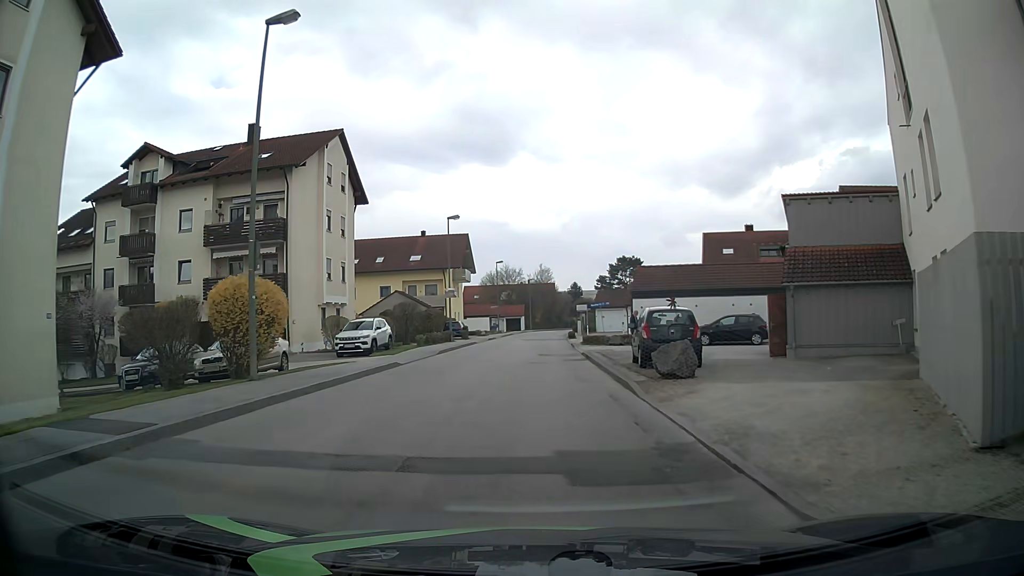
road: unclassified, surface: asphalt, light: Day
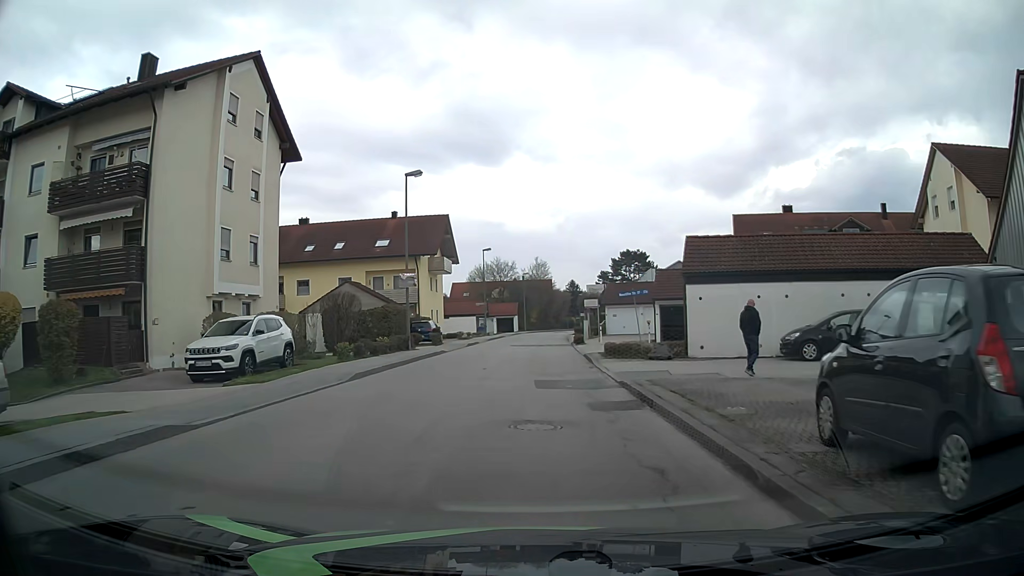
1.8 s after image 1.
(0.0, +13.3) m; 0°
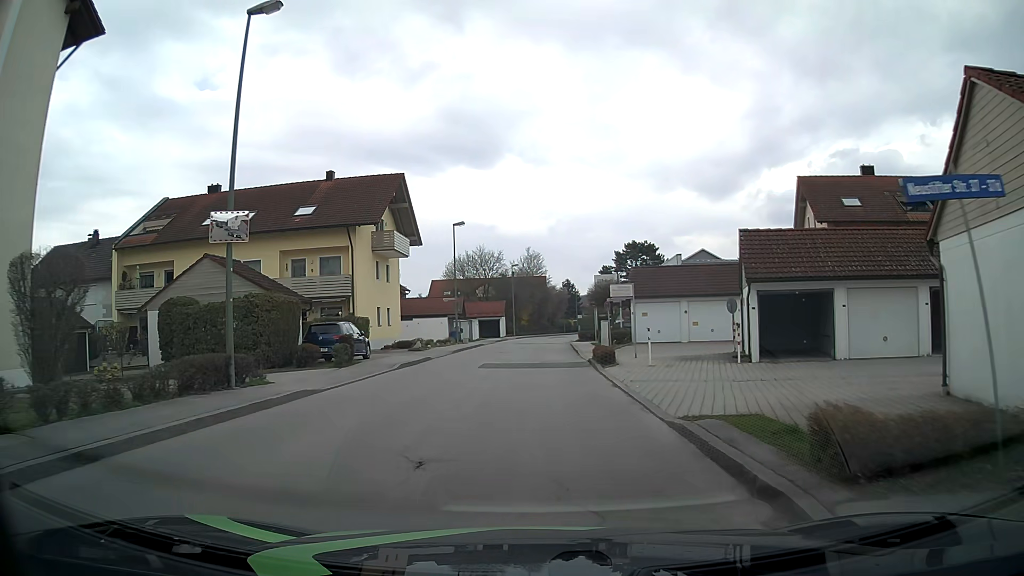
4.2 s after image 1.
(+0.2, +17.9) m; +1°
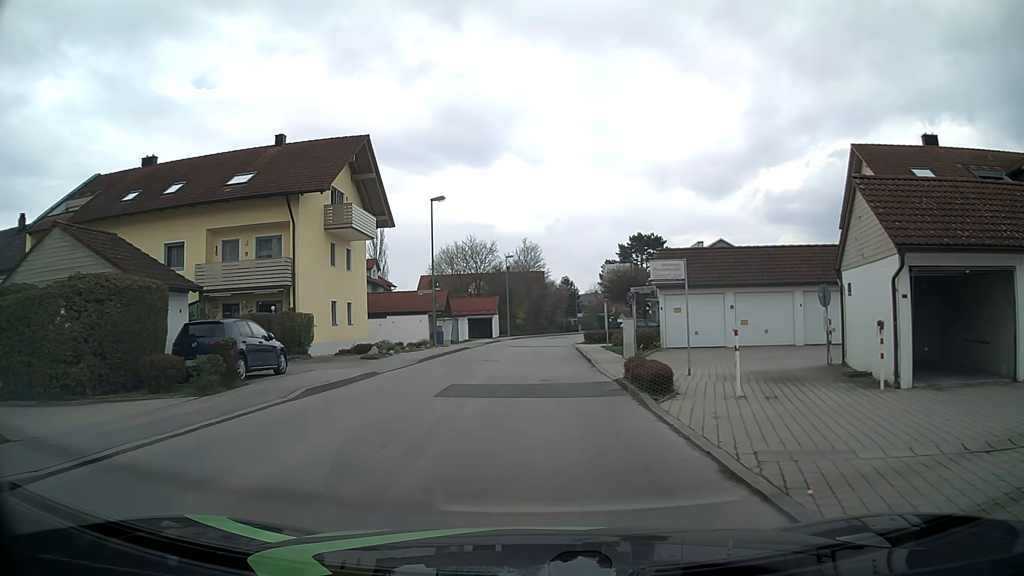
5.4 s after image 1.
(+0.1, +8.9) m; 0°
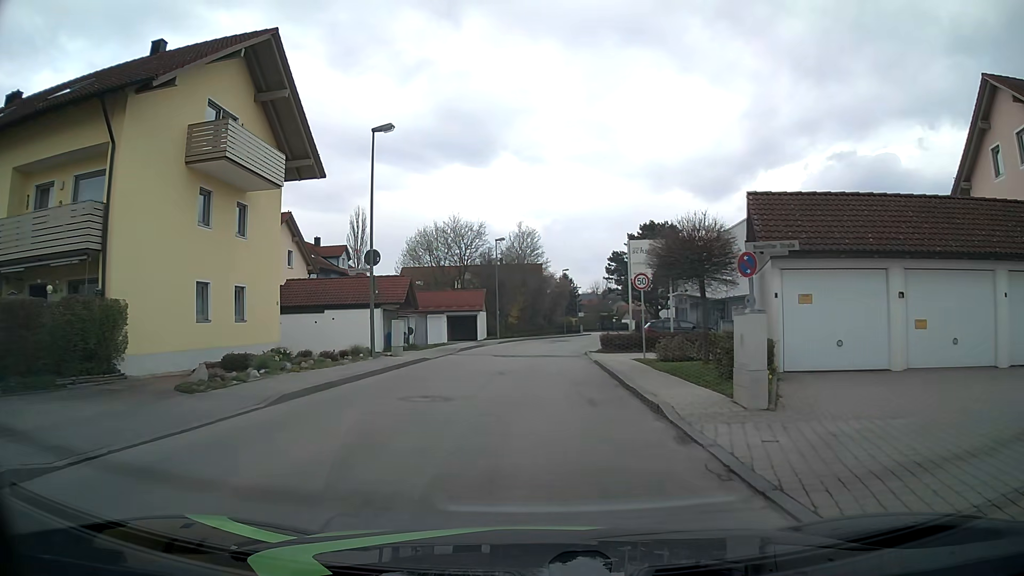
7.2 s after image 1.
(+0.1, +13.4) m; +1°
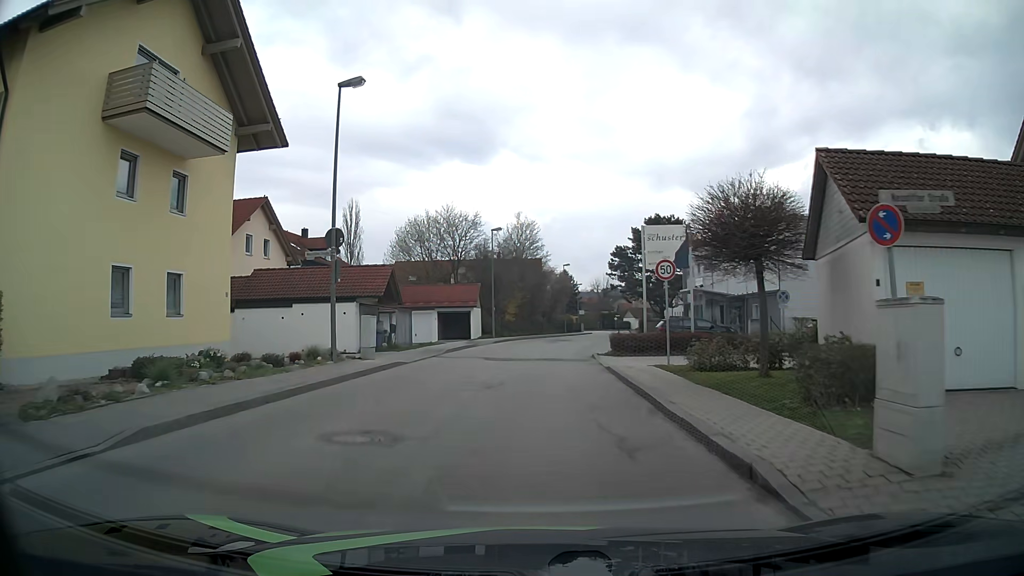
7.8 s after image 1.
(0.0, +4.5) m; 0°
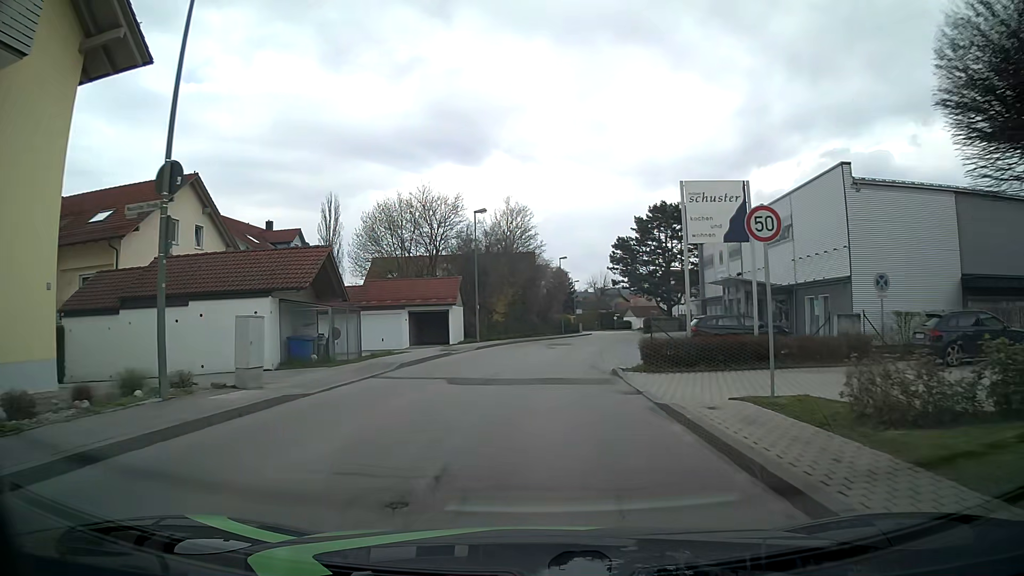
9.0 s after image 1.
(0.0, +9.0) m; 0°
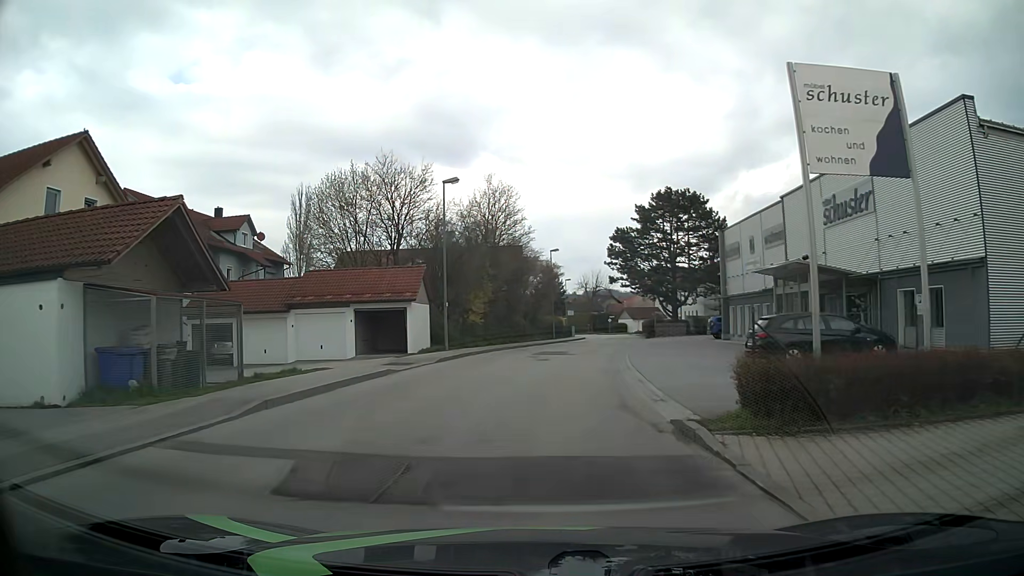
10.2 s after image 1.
(+0.1, +9.8) m; +1°
